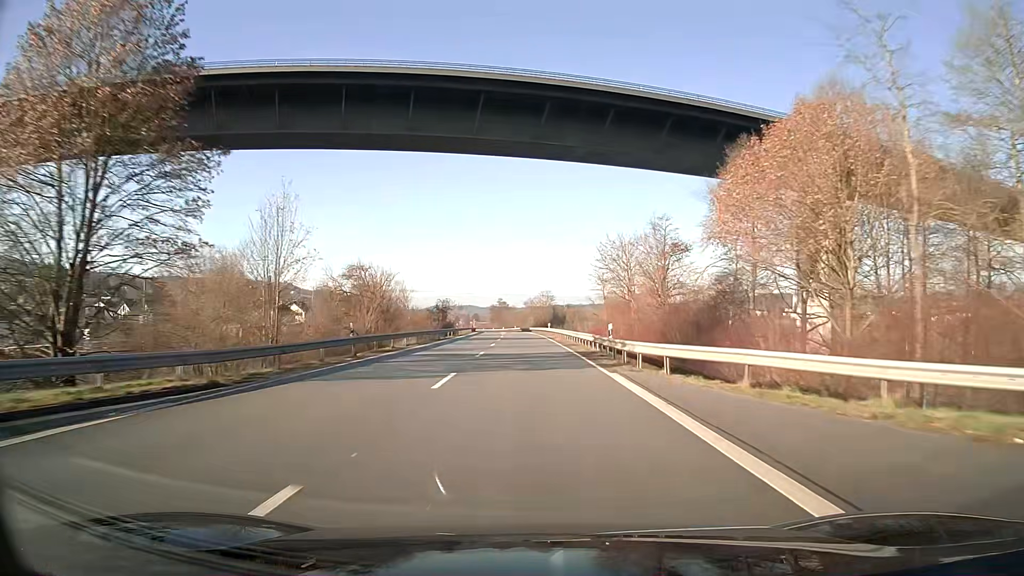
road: unclassified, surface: asphalt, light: Day
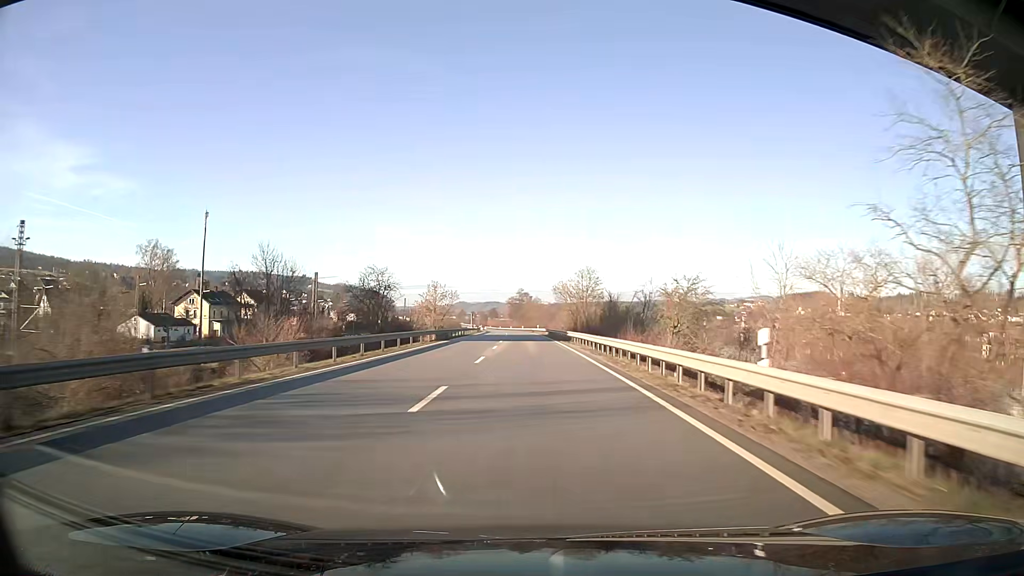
(-1.1, +64.1) m; -2°
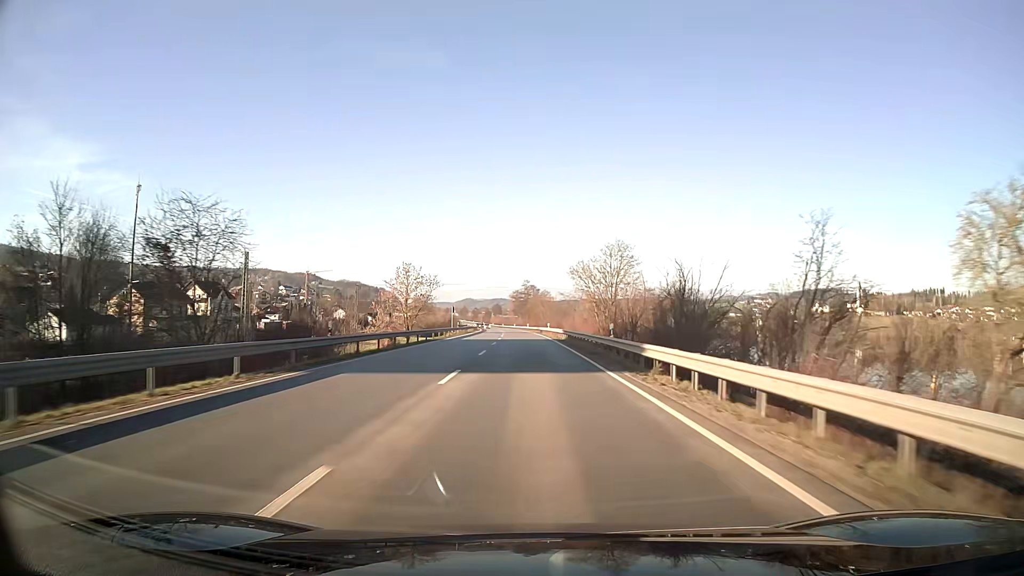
(-0.1, +32.1) m; 0°
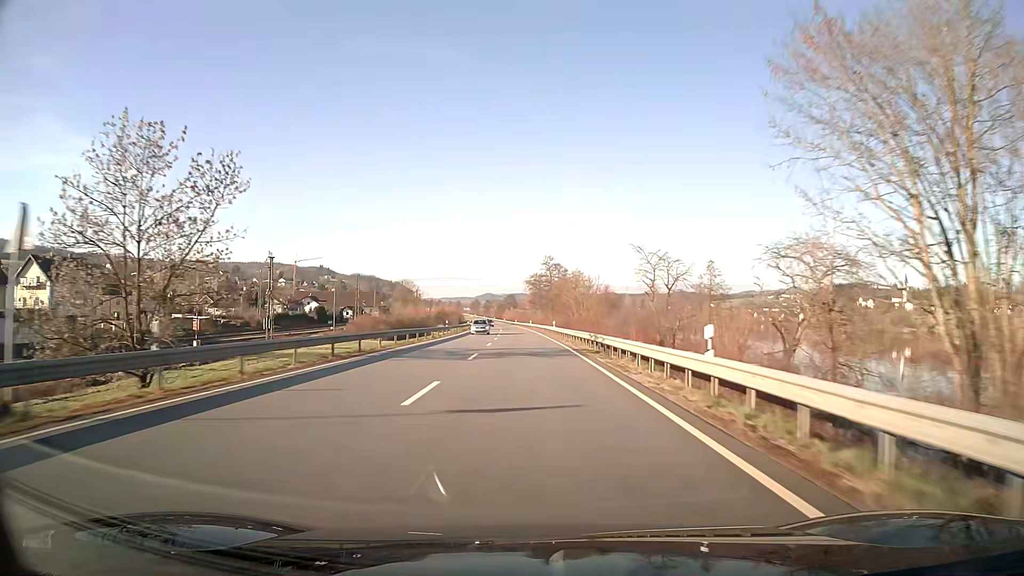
(-1.2, +64.1) m; -2°
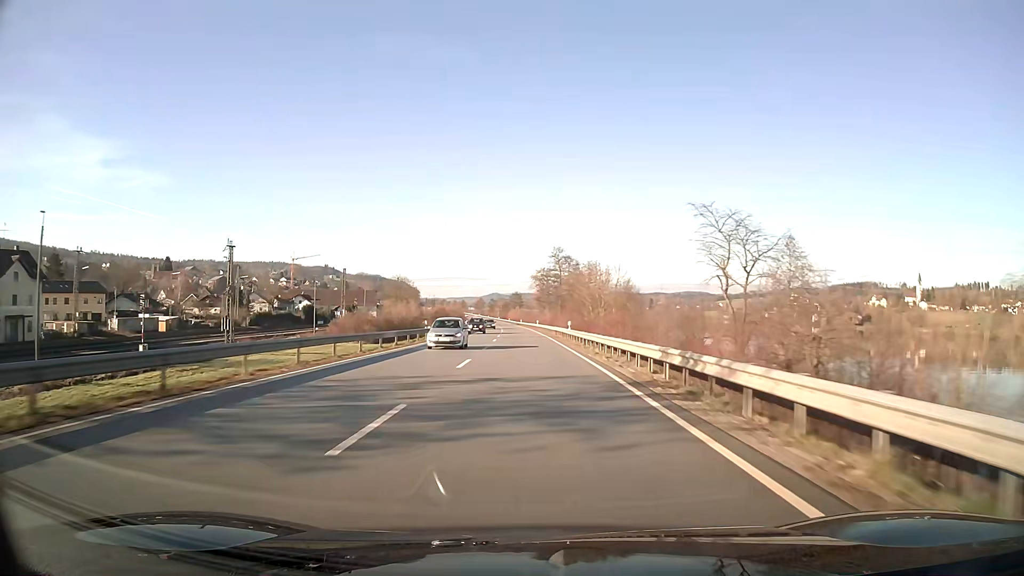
(-0.1, +16.0) m; 0°
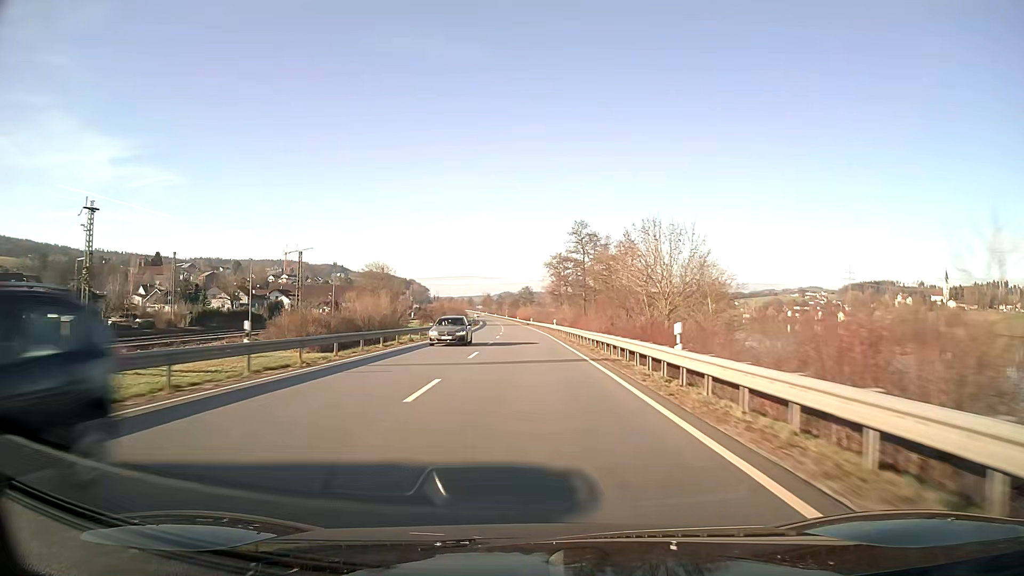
(-0.3, +32.0) m; -1°
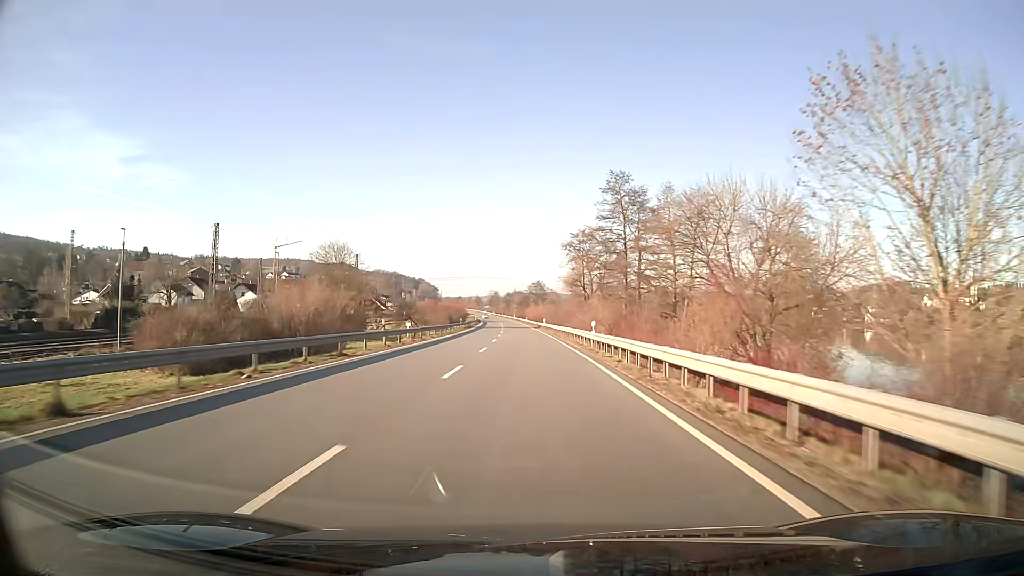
(-0.3, +32.0) m; -1°
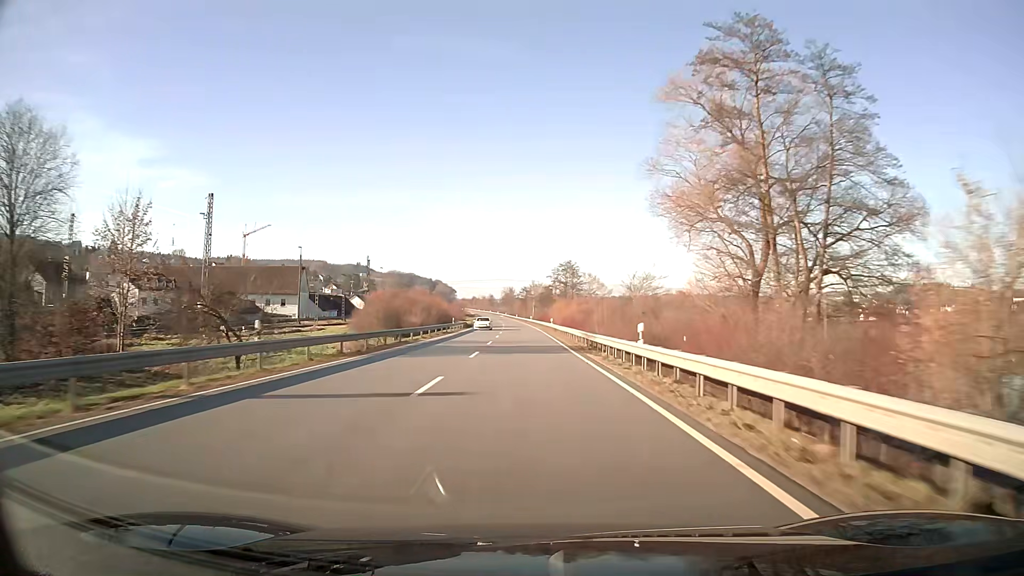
(-1.0, +64.0) m; -2°
